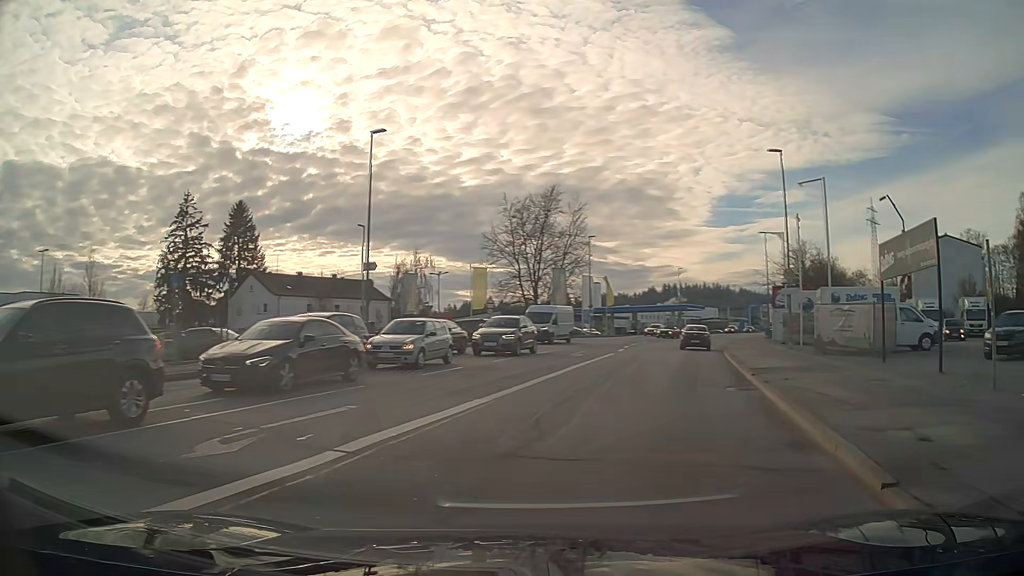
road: tertiary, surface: asphalt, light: Day
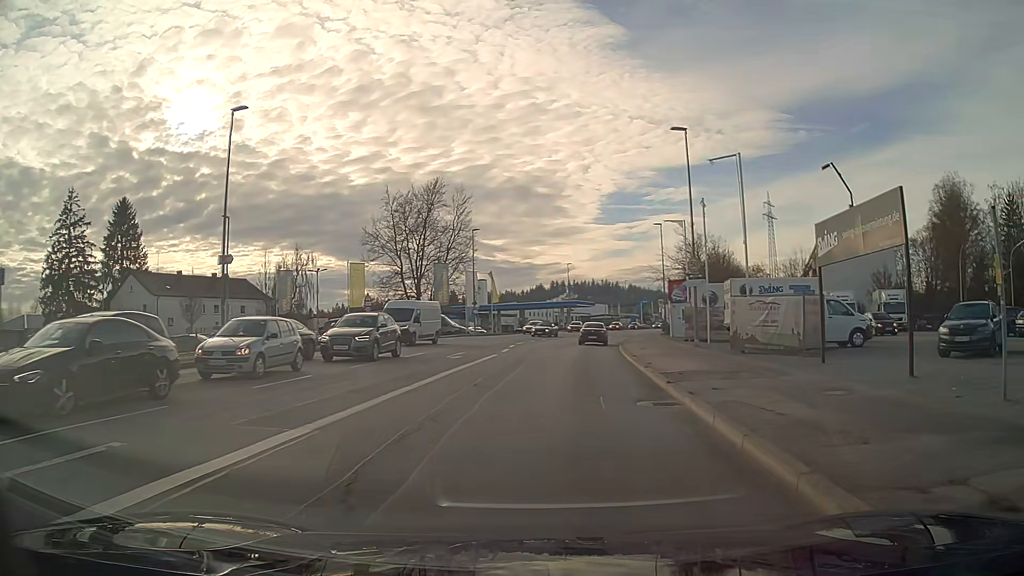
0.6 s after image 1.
(+0.3, +3.6) m; +8°
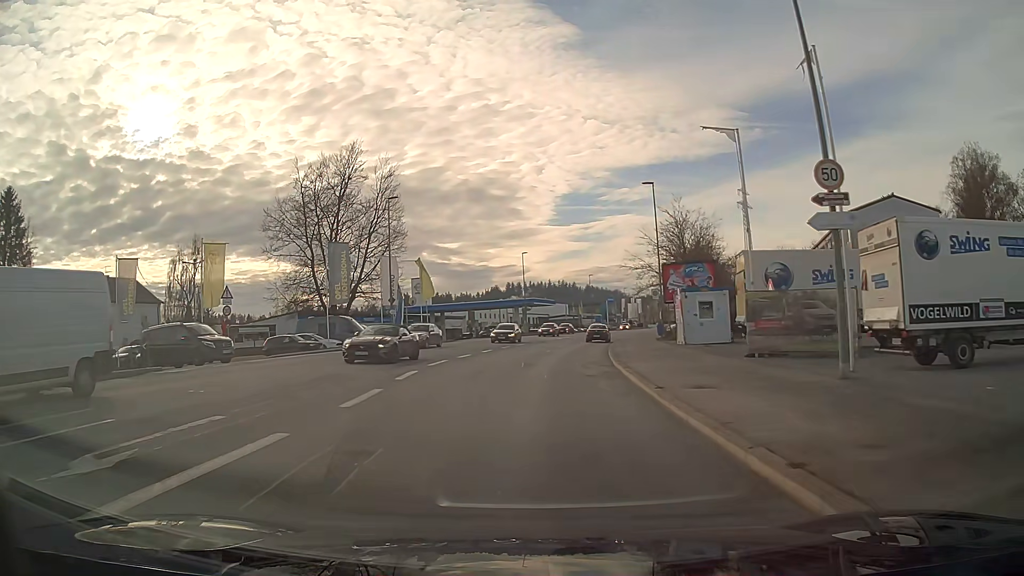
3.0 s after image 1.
(+0.5, +19.4) m; +2°
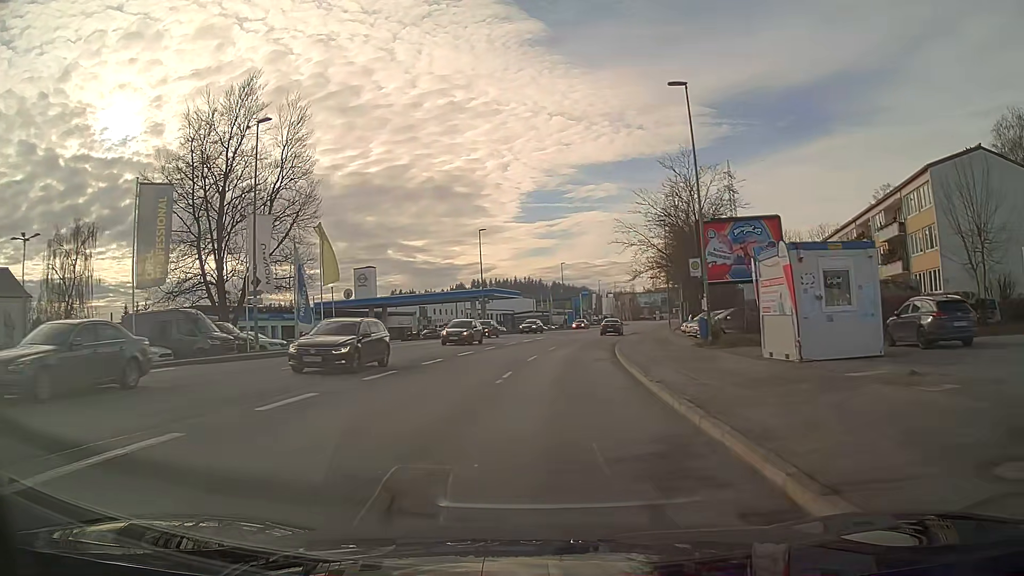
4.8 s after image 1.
(+0.5, +19.1) m; +3°
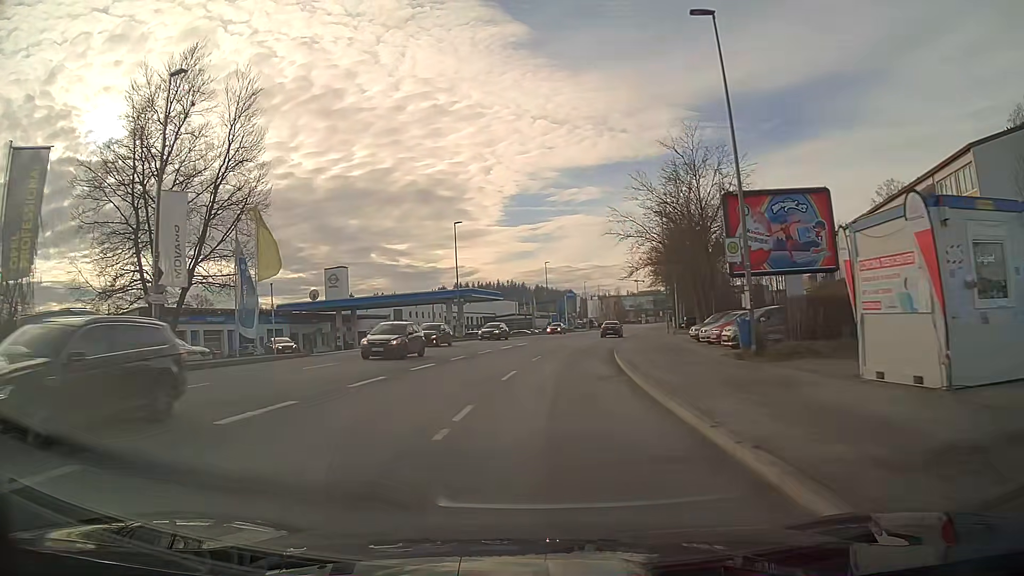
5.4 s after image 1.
(+0.1, +7.2) m; +1°
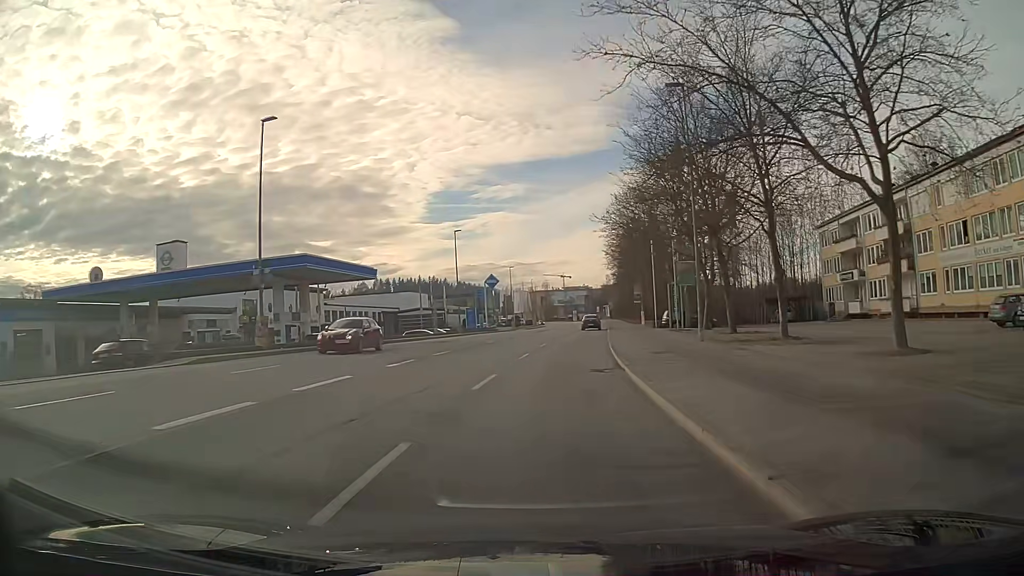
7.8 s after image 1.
(+1.8, +30.9) m; +6°
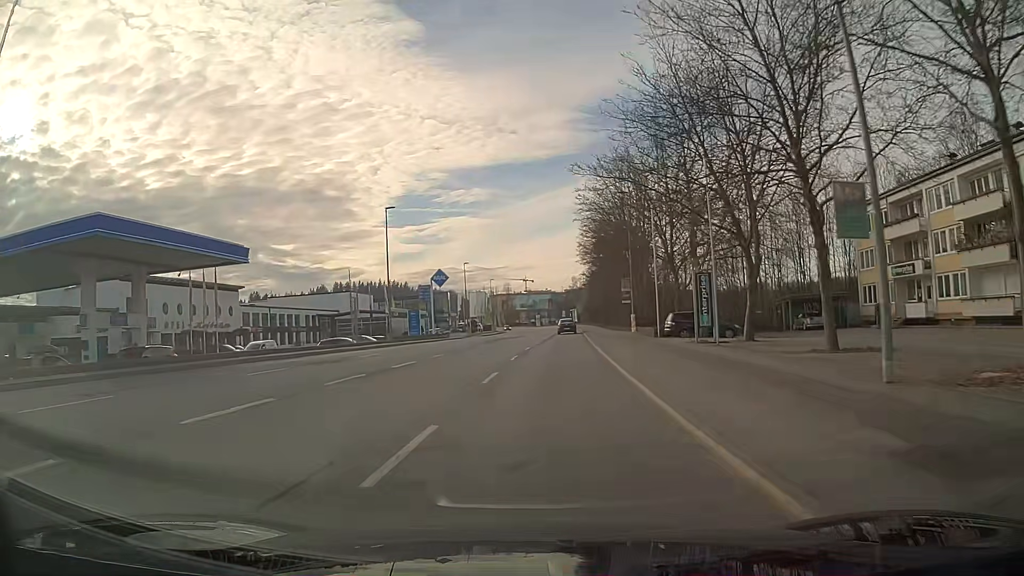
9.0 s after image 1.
(+0.5, +16.3) m; +3°
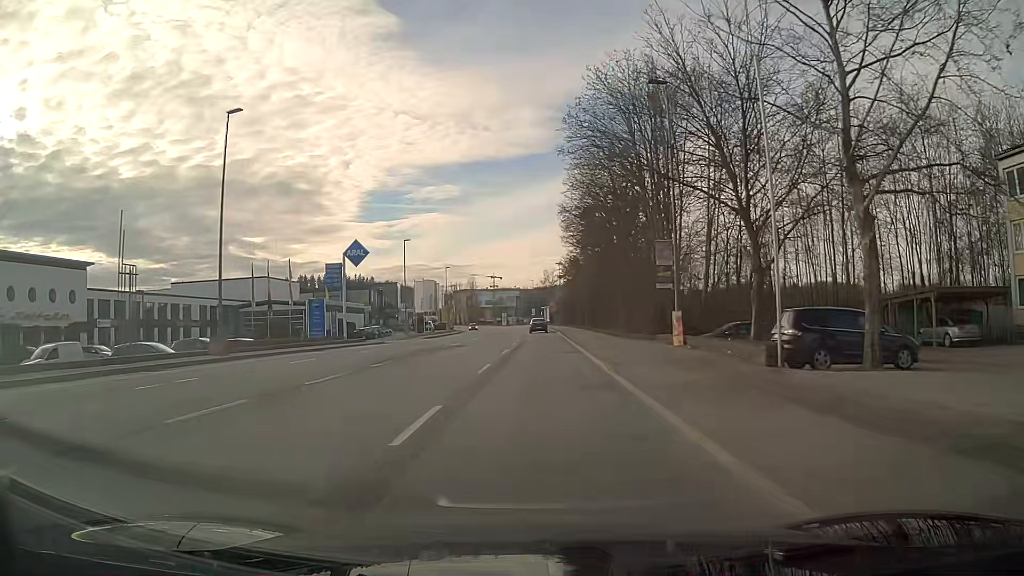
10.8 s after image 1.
(+0.6, +24.0) m; +2°
(0, +10) (0, +20) (0, +30) (0, +40) (0, +50) (0, +60) (0, +70) (0, +80) (0, +90) (-1, +100) m
